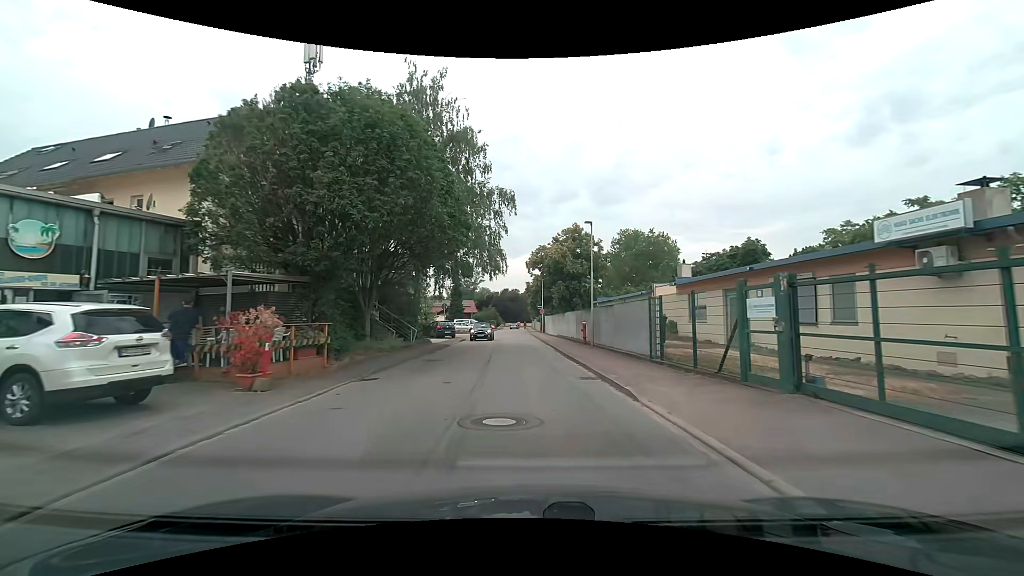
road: unclassified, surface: asphalt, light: Day
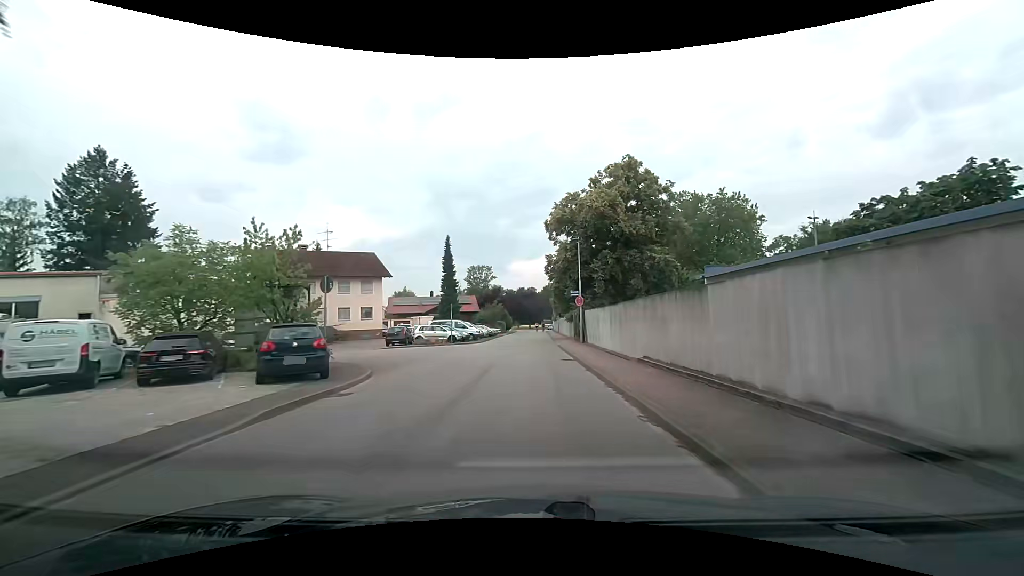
(-0.7, +29.7) m; -2°
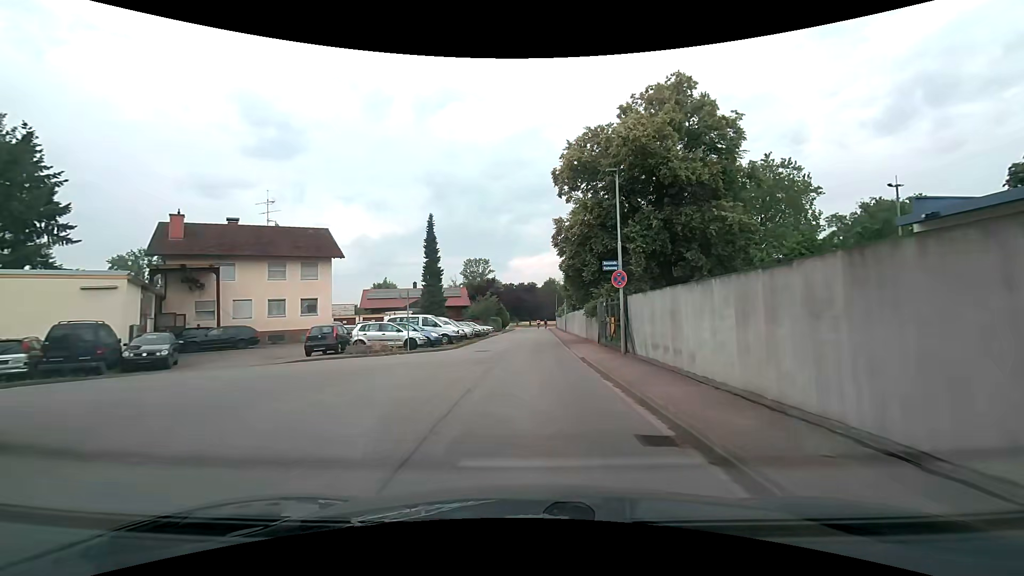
(-0.1, +13.6) m; 0°
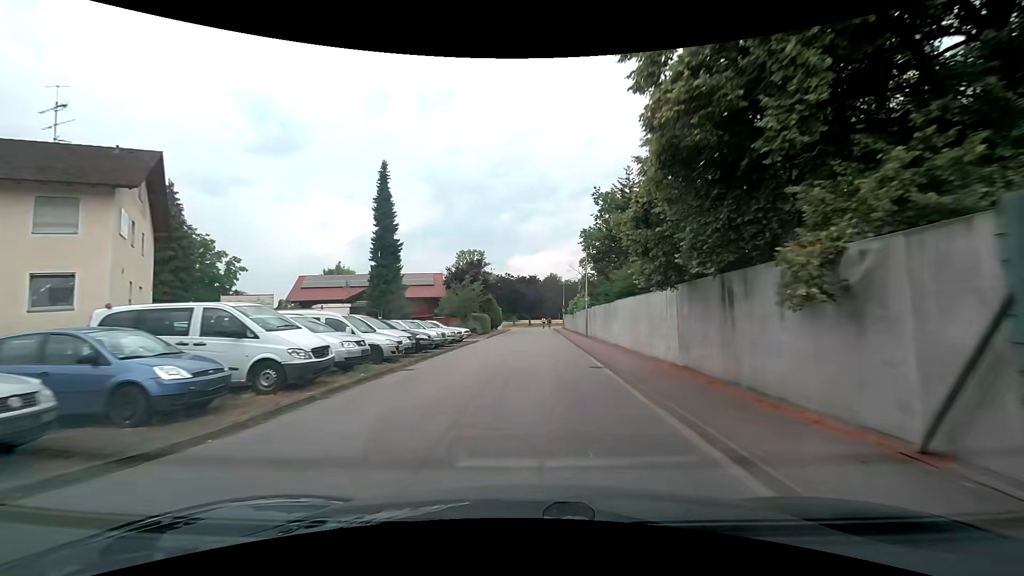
(-0.1, +20.6) m; -1°
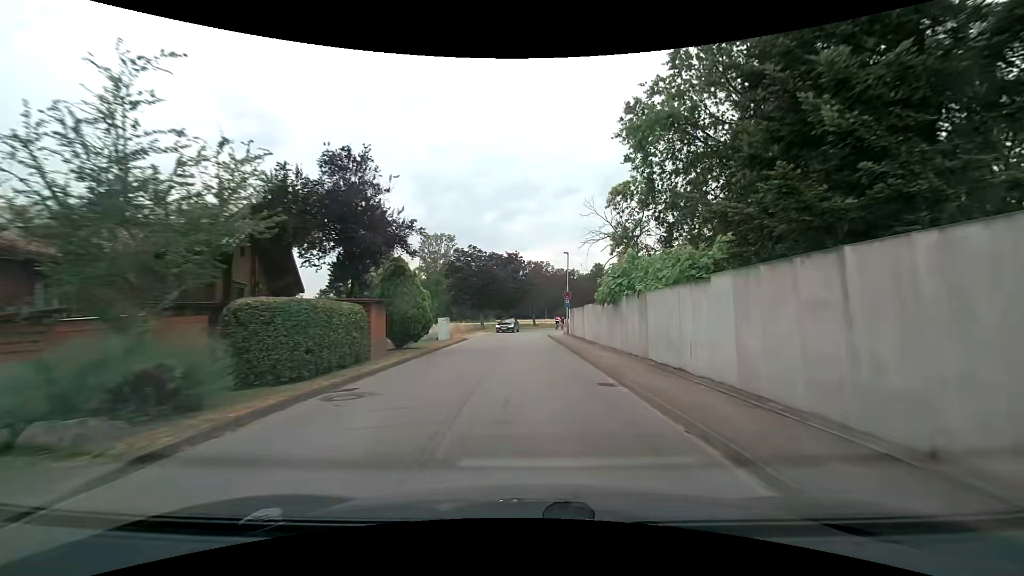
(+0.8, +34.4) m; +3°
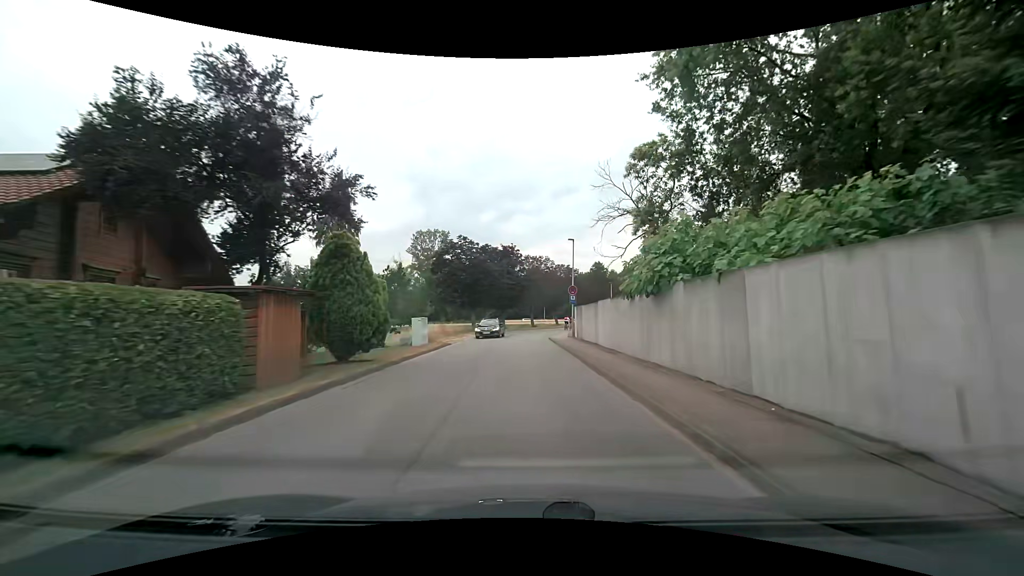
(0.0, +6.8) m; 0°
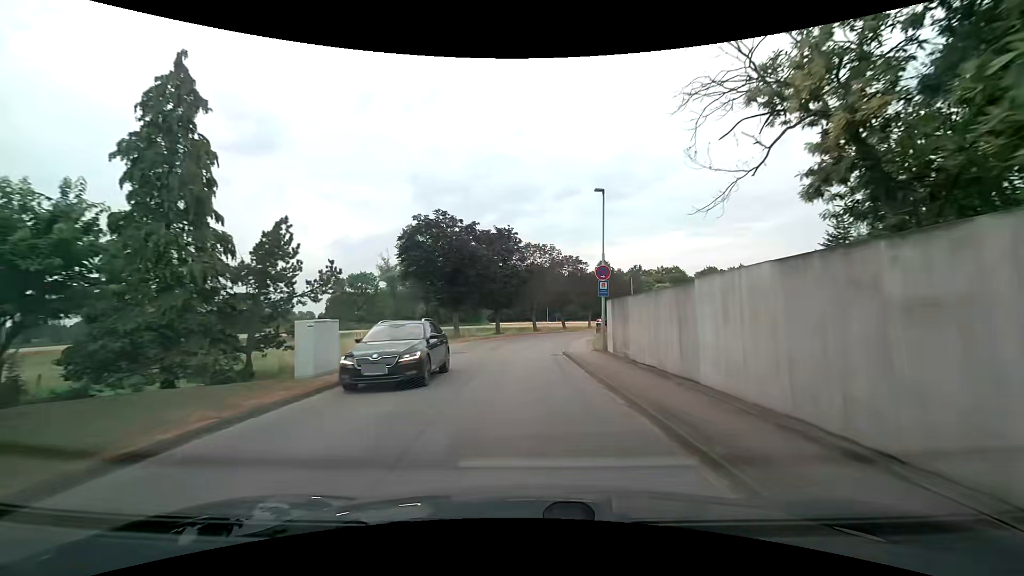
(0.0, +13.2) m; +1°
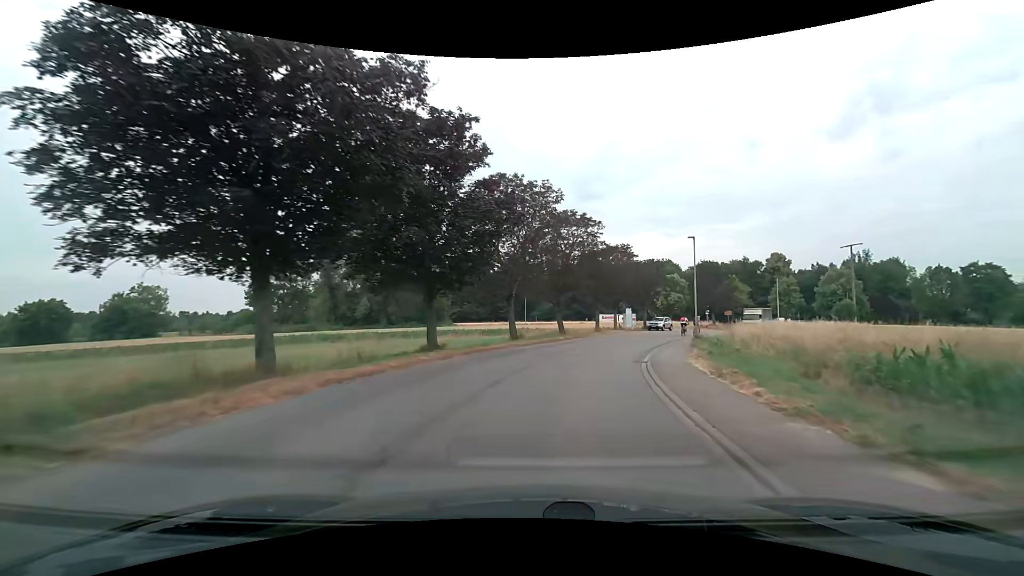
(-0.6, +26.7) m; +2°
(+1, +10) (+3, +20) (+6, +29) (+10, +38) (+15, +47) (+20, +56) (+26, +64) (+33, +71) (+39, +78) (+46, +86) m
